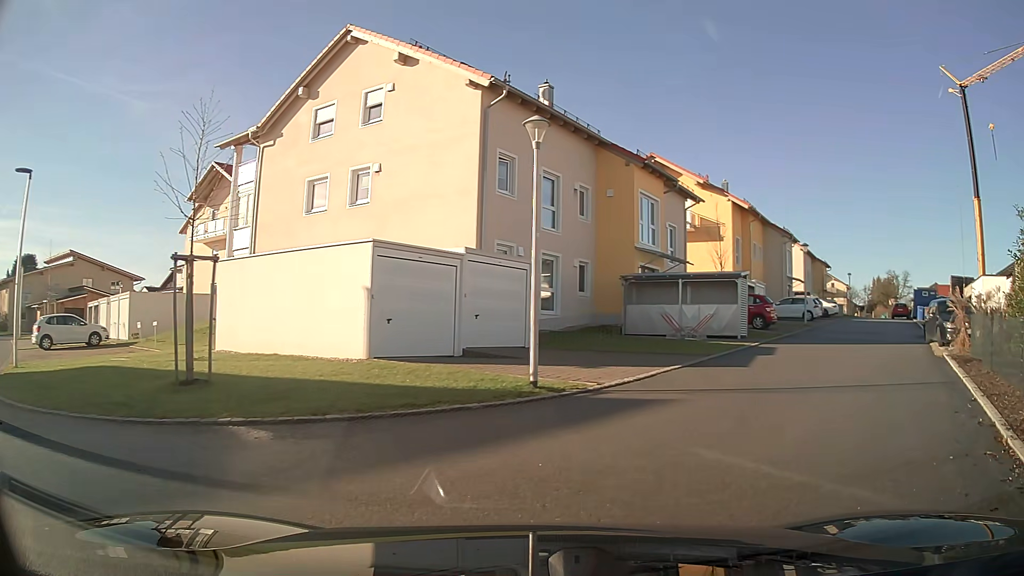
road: residential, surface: asphalt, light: Day
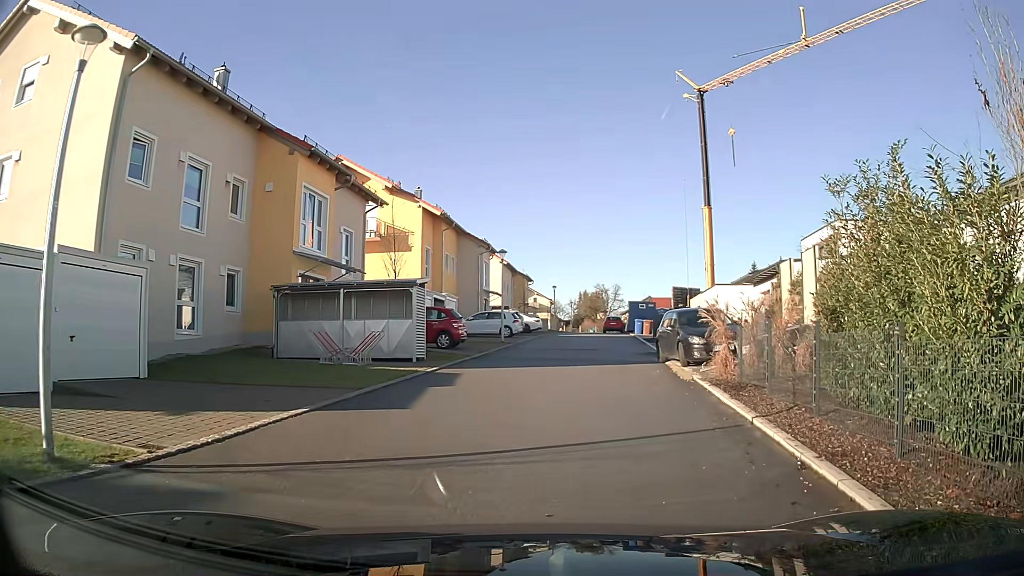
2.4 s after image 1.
(+1.0, +4.4) m; +23°
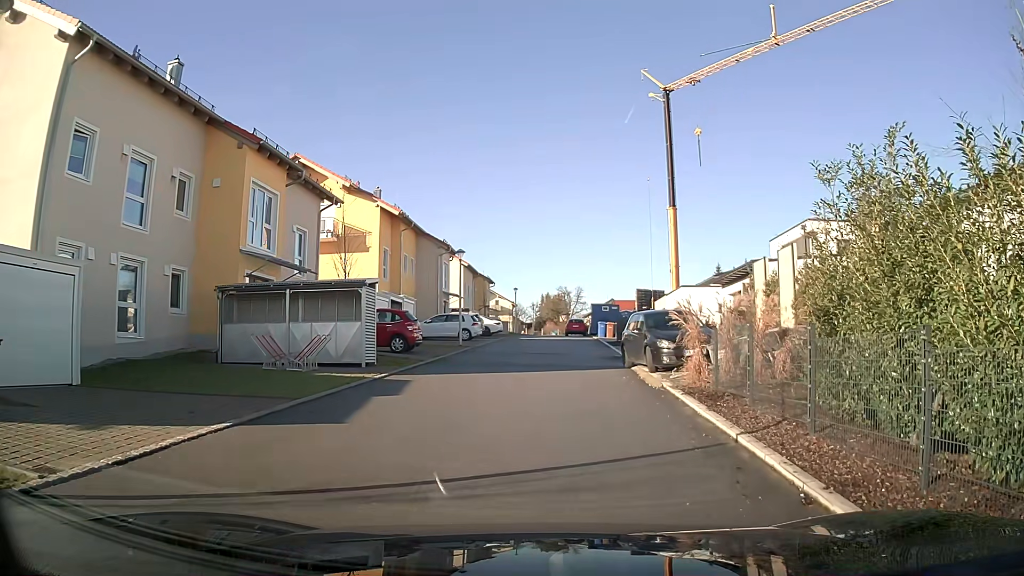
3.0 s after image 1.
(0.0, +1.2) m; +2°
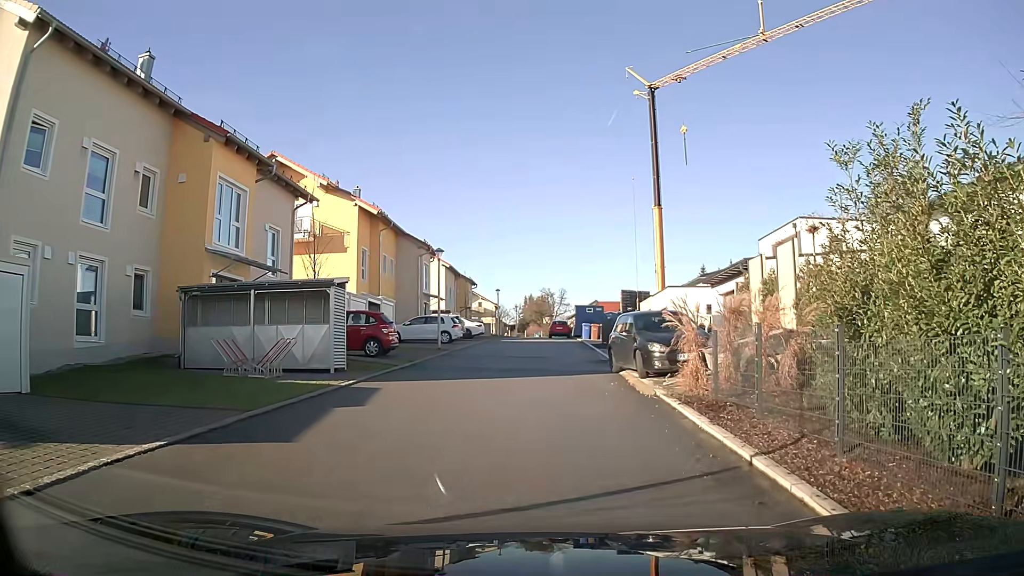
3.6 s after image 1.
(0.0, +1.2) m; +1°
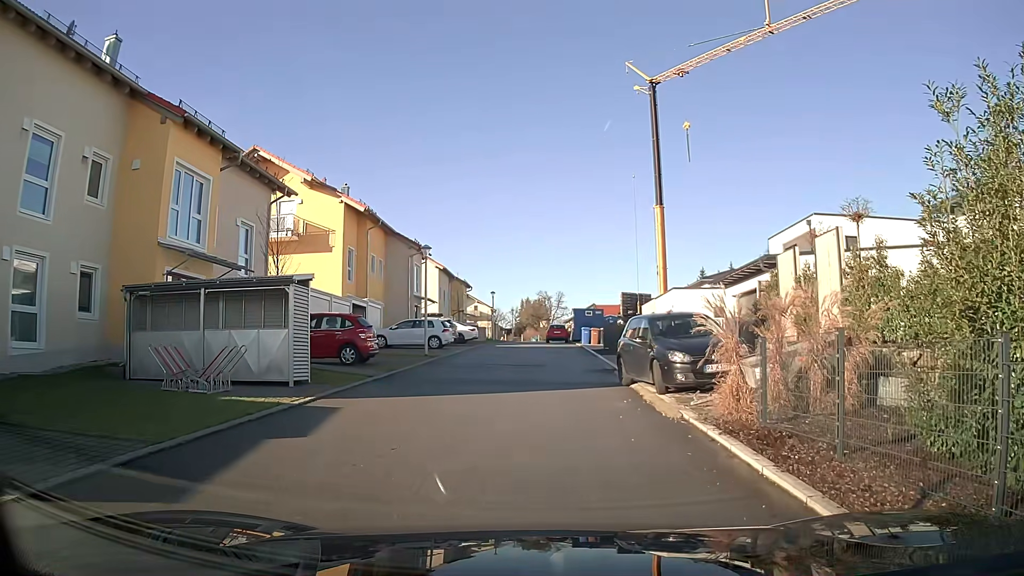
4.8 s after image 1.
(0.0, +2.5) m; 0°
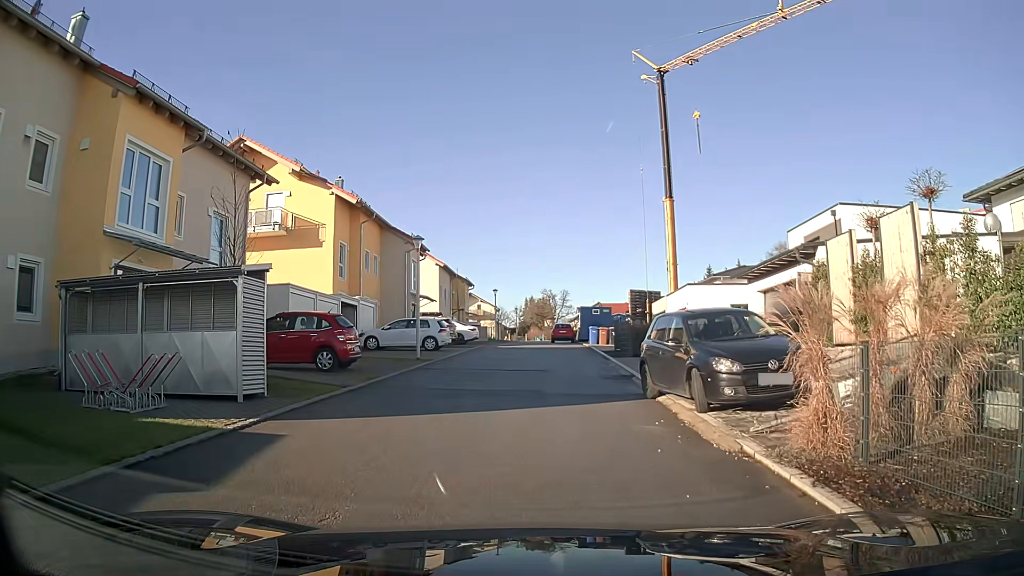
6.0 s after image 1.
(0.0, +2.6) m; 0°
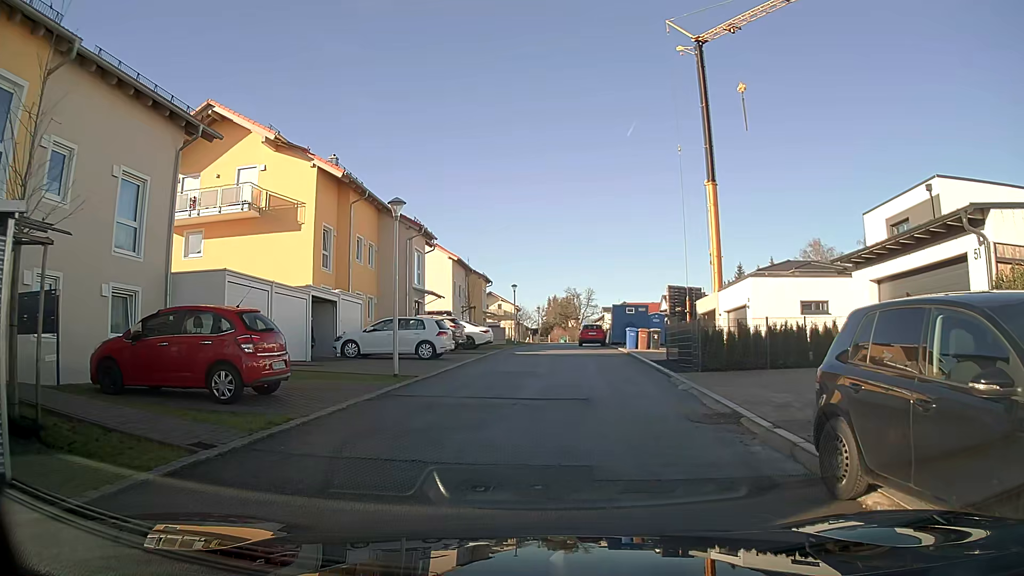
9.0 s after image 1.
(-0.1, +7.0) m; -2°
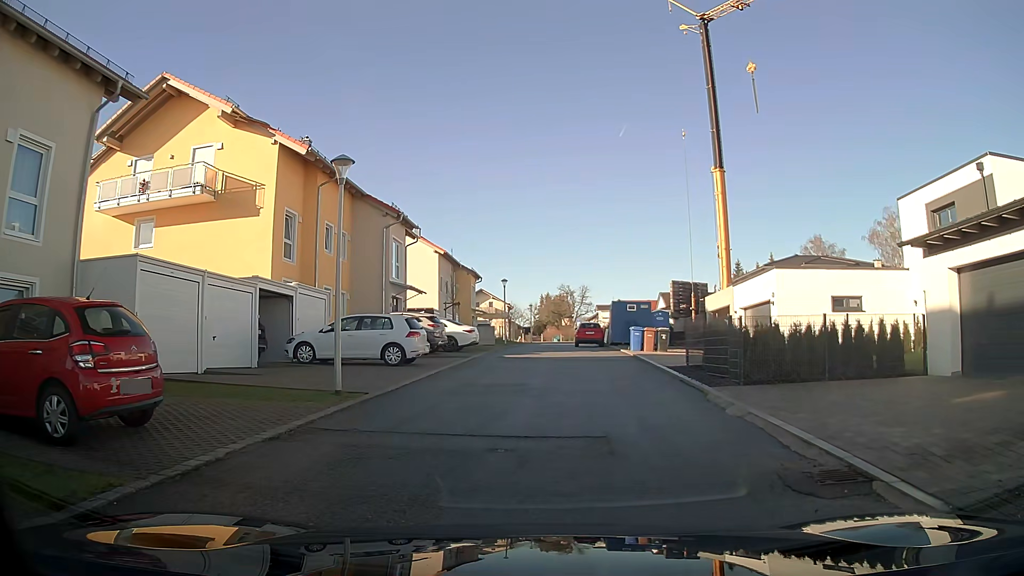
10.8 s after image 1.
(0.0, +4.1) m; +1°
(+1, +10) (+1, +20) (+1, +30) (0, +40) (0, +50) (+2, +60) (+3, +70) (+3, +80) (0, +89) (-10, +91) m
